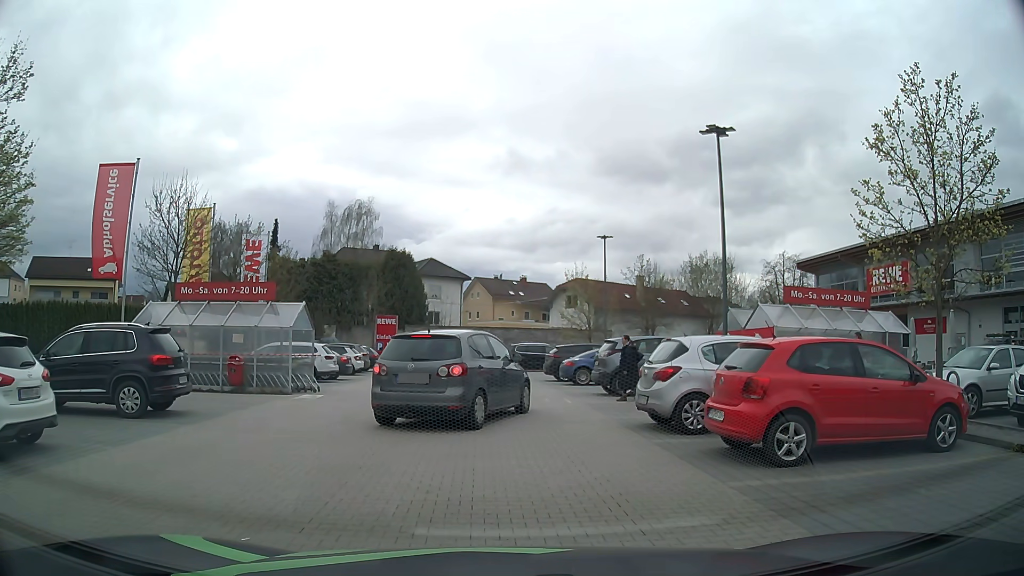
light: Day
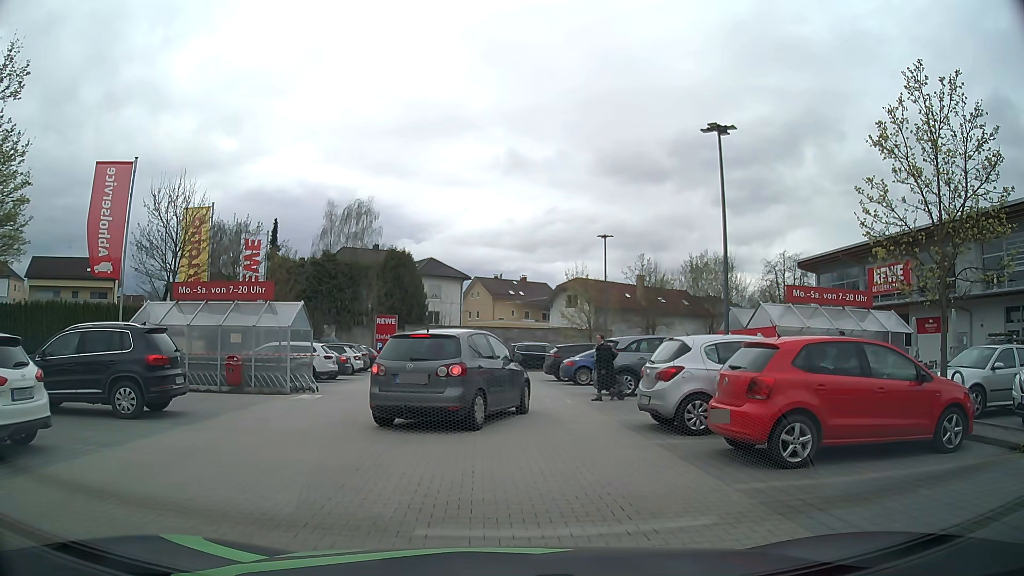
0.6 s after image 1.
(0.0, +0.1) m; 0°
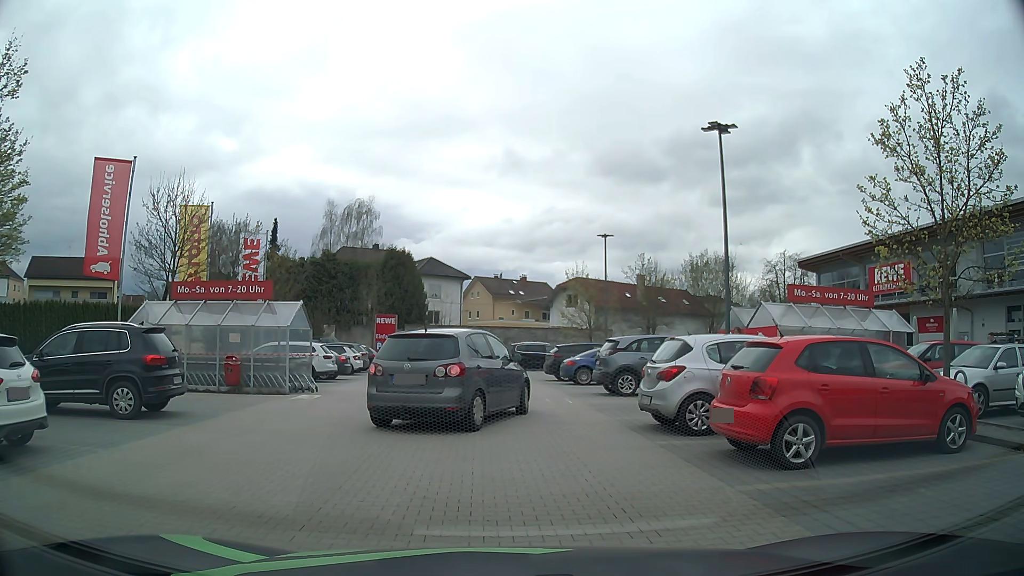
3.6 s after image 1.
(0.0, +0.2) m; 0°
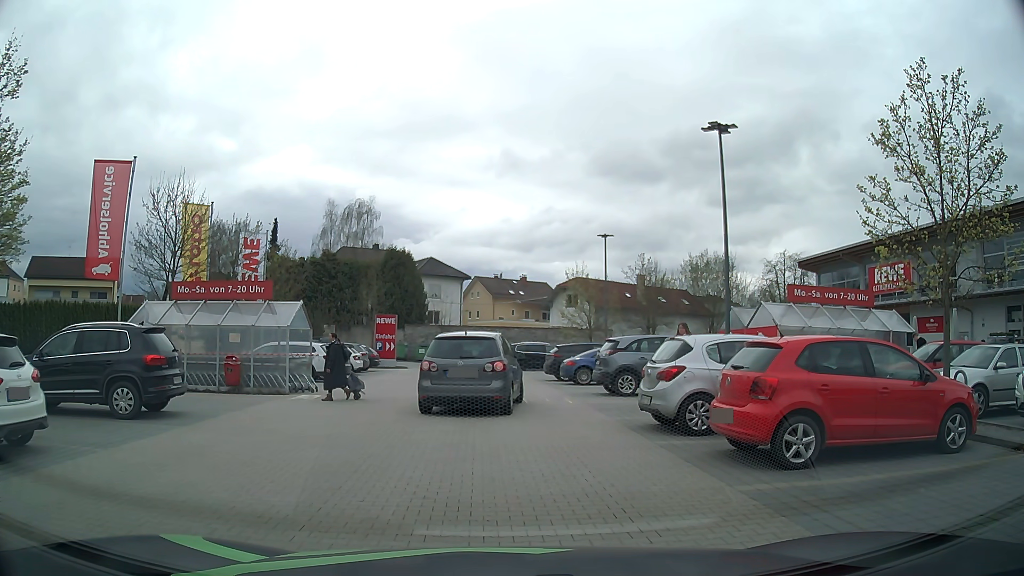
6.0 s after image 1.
(0.0, 0.0) m; 0°
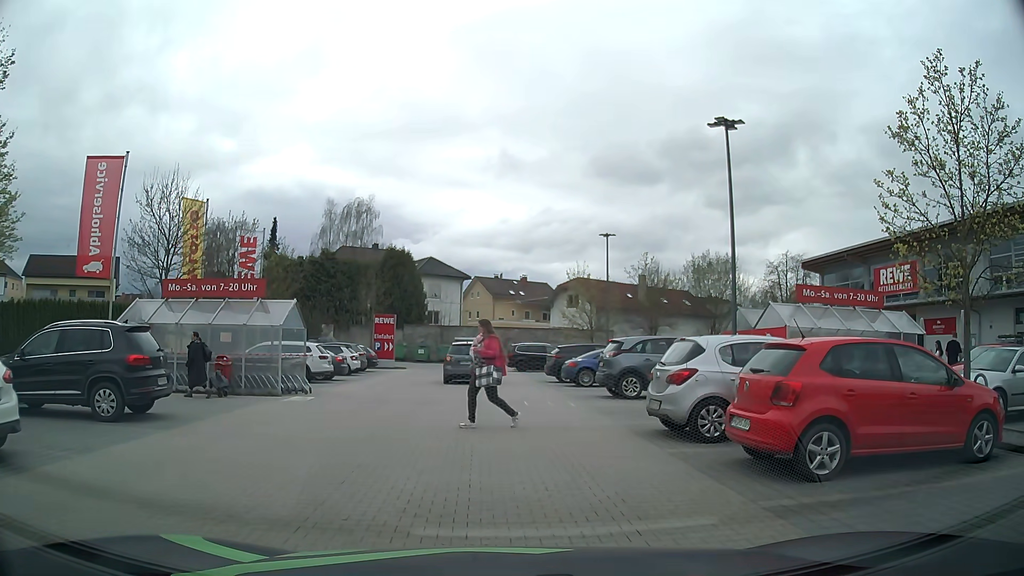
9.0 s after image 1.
(0.0, +0.6) m; 0°
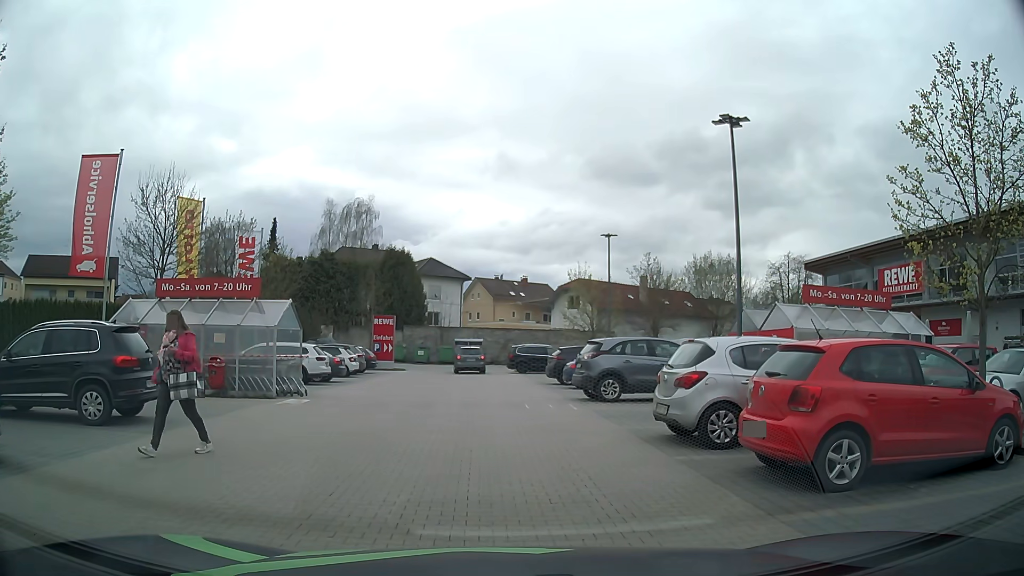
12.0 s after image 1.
(0.0, +0.4) m; 0°
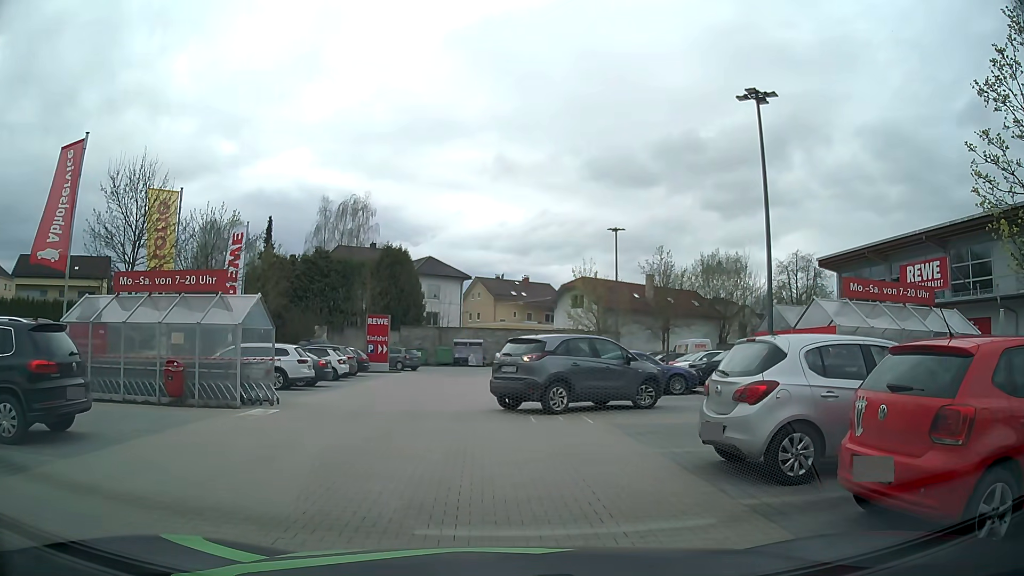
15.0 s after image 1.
(0.0, +2.4) m; 0°
